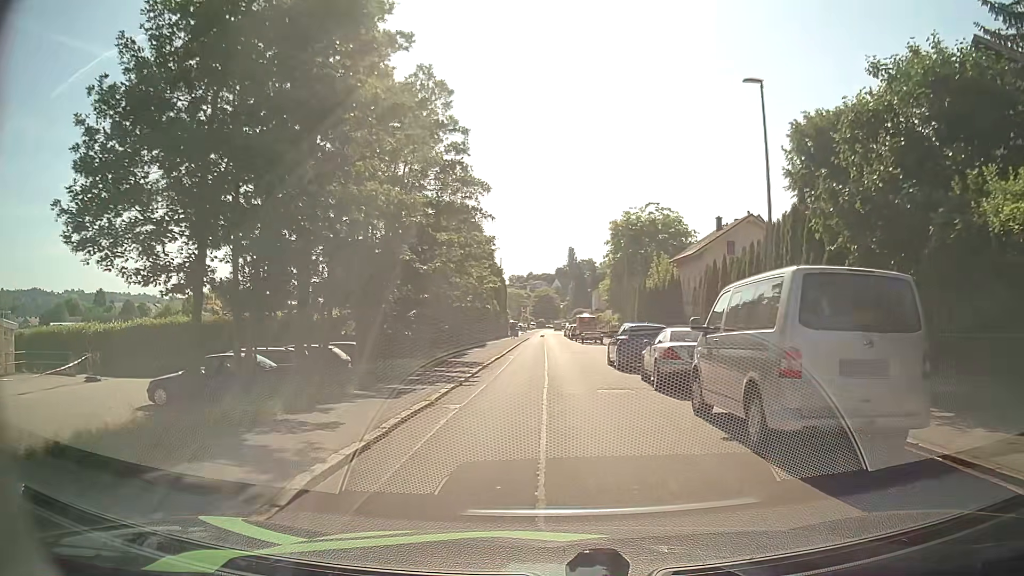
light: Day
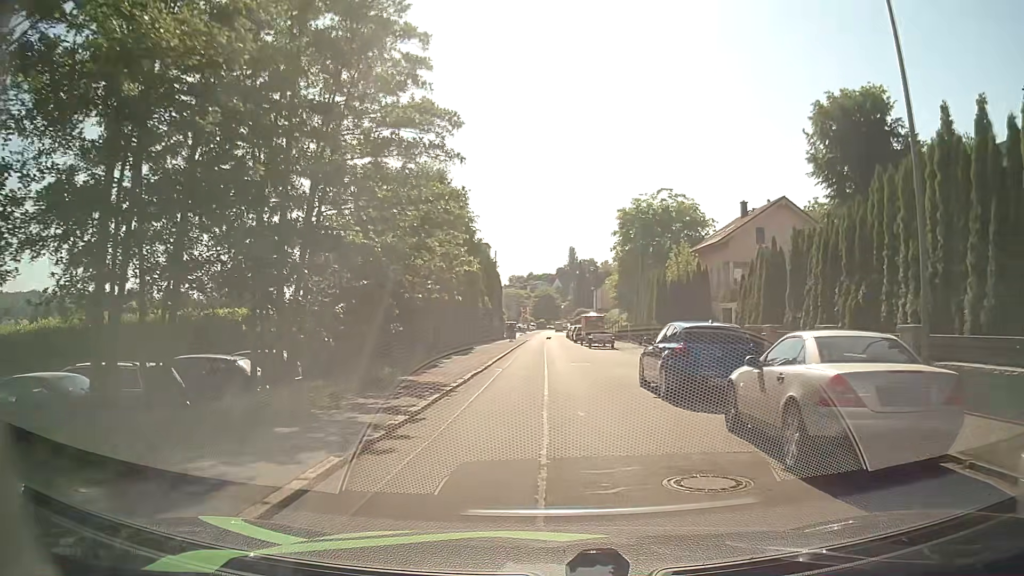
(+0.1, +7.9) m; +1°
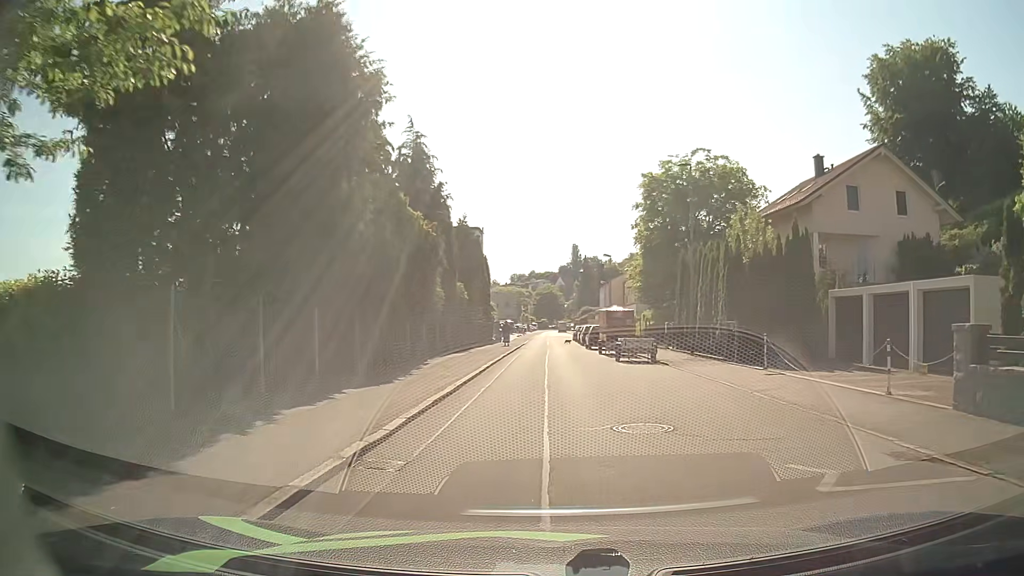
(0.0, +15.3) m; -1°
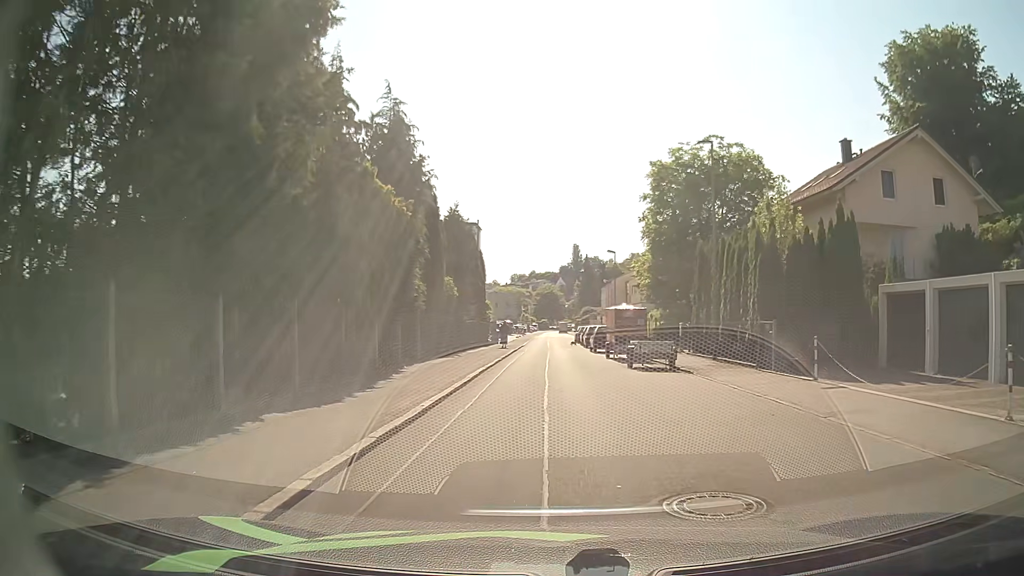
(+0.1, +3.9) m; +1°
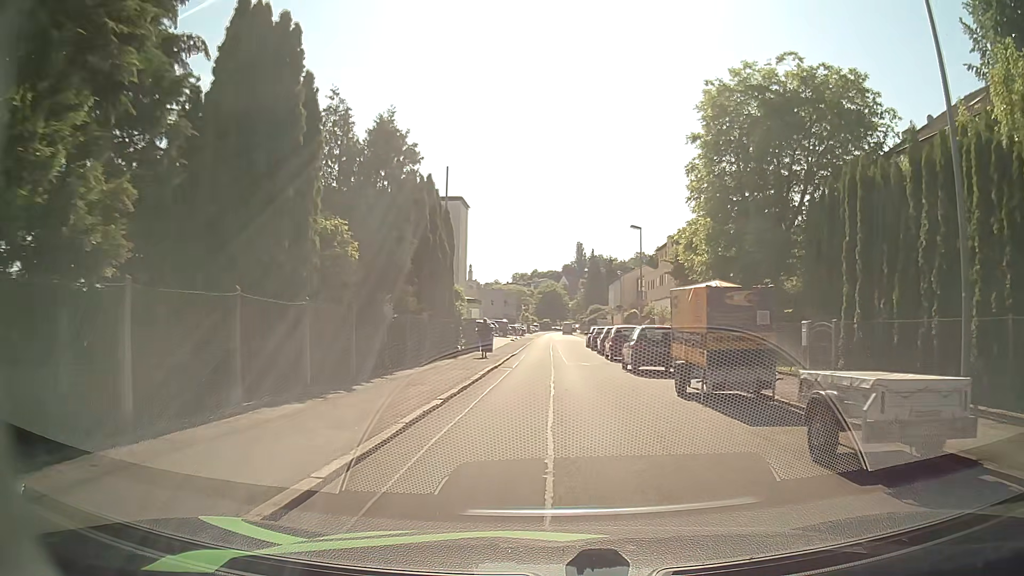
(-0.1, +15.8) m; 0°
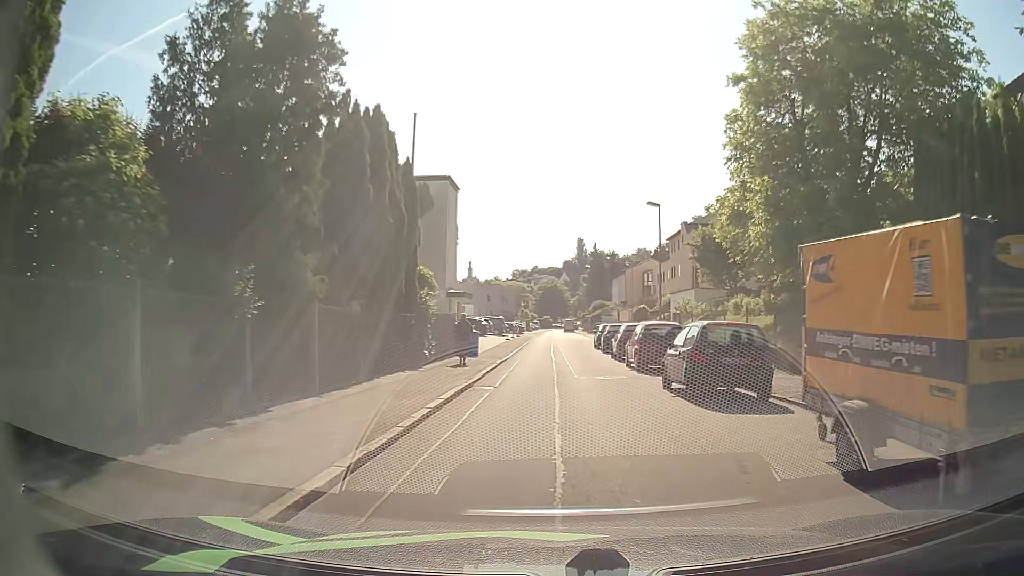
(-0.1, +7.9) m; 0°
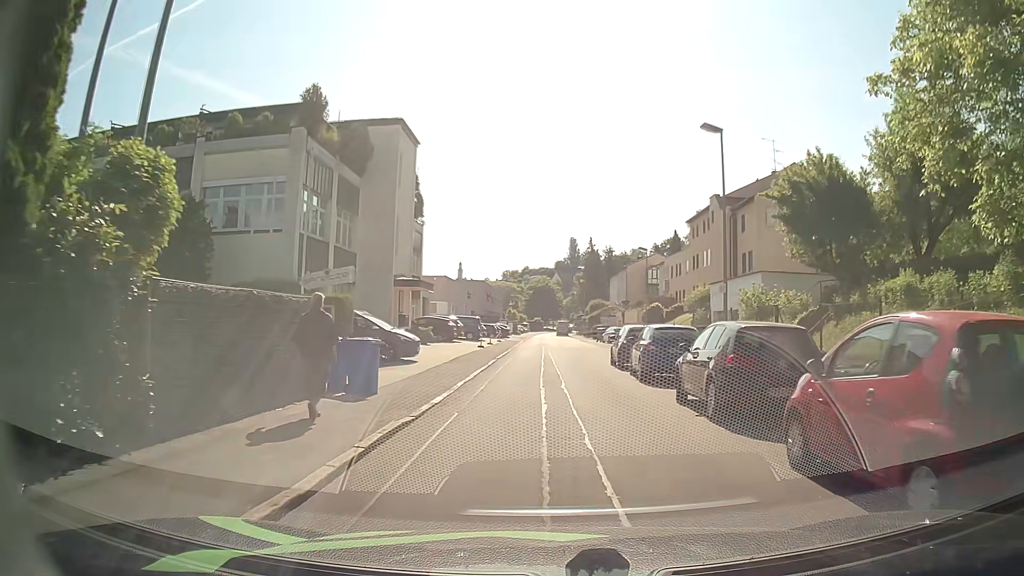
(-0.1, +15.9) m; 0°
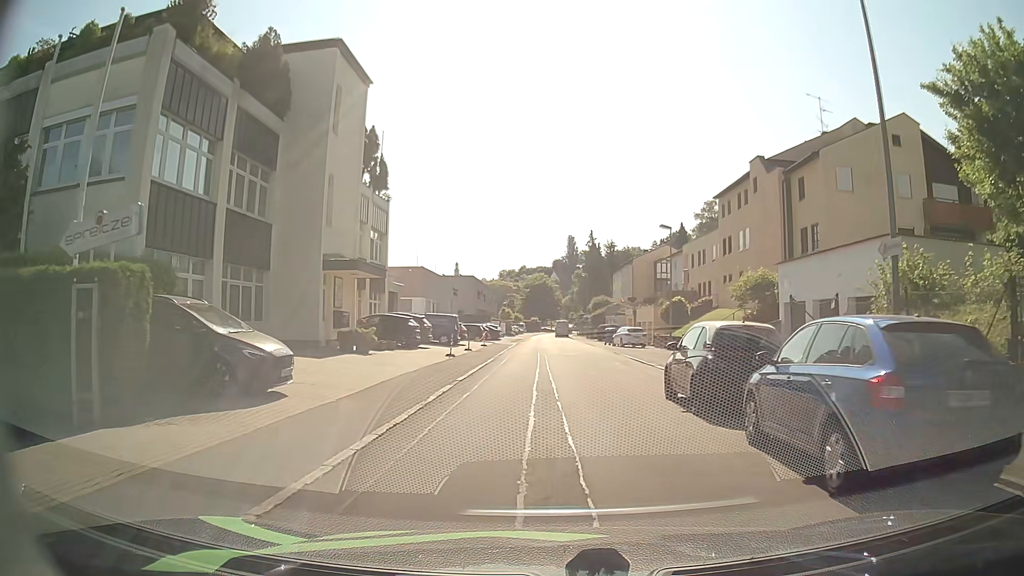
(0.0, +11.9) m; +1°
(0, +10) (0, +20) (-1, +30) (0, +40) (0, +50) (+1, +60) (0, +70) (-1, +80) (-2, +90) (-3, +100) m
